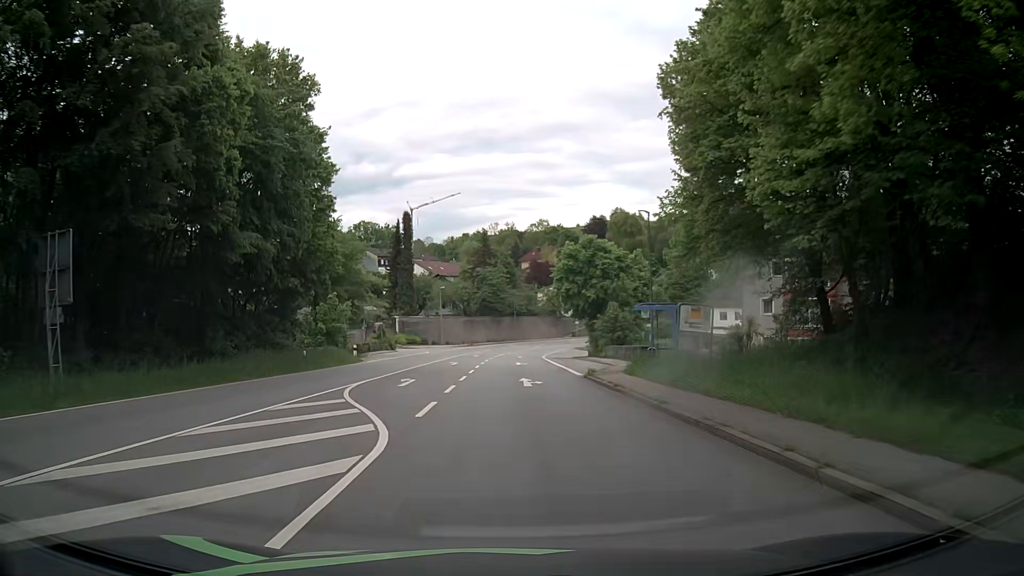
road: primary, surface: asphalt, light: Day
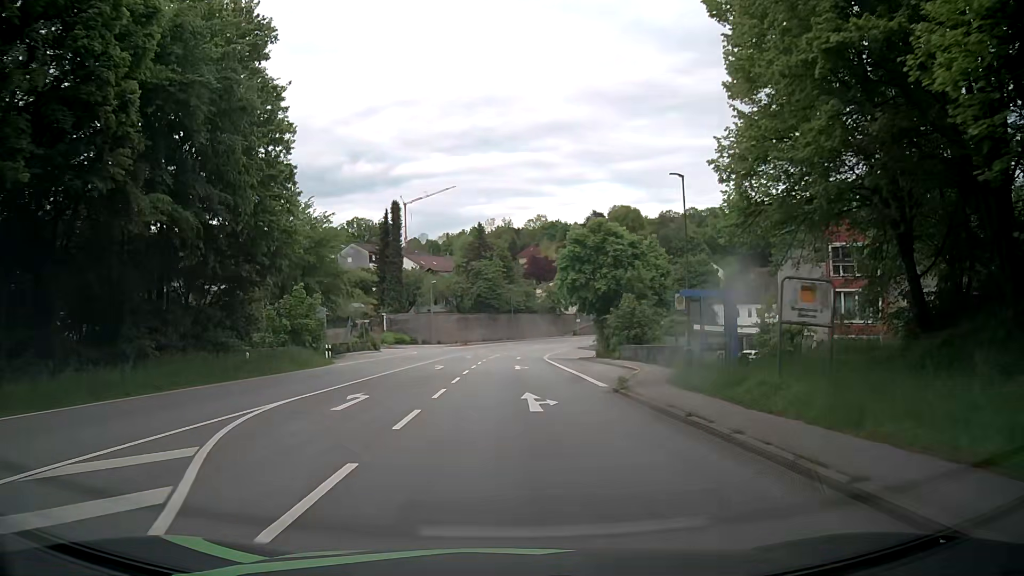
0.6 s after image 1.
(0.0, +7.9) m; 0°
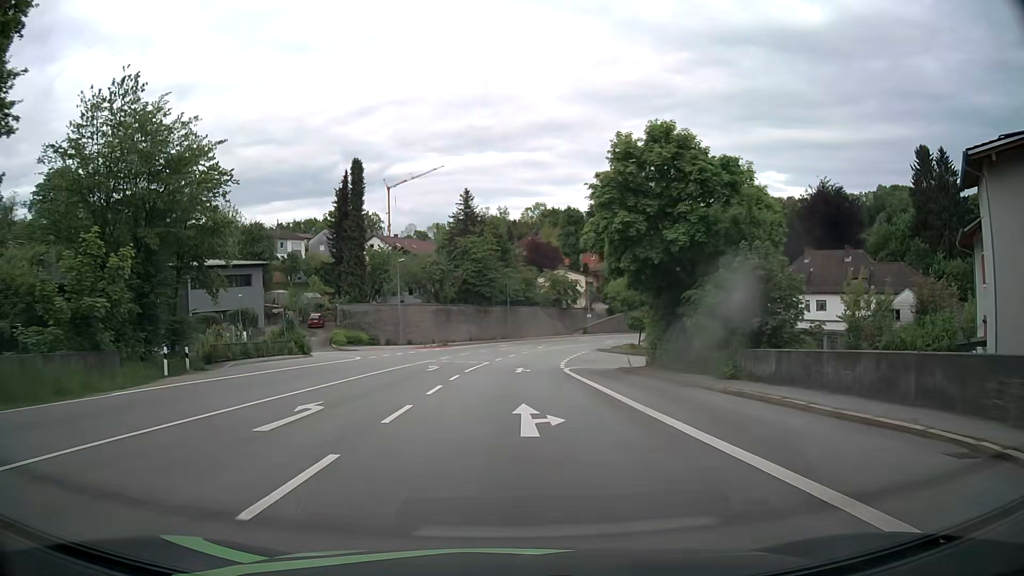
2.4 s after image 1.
(+0.2, +23.5) m; +1°
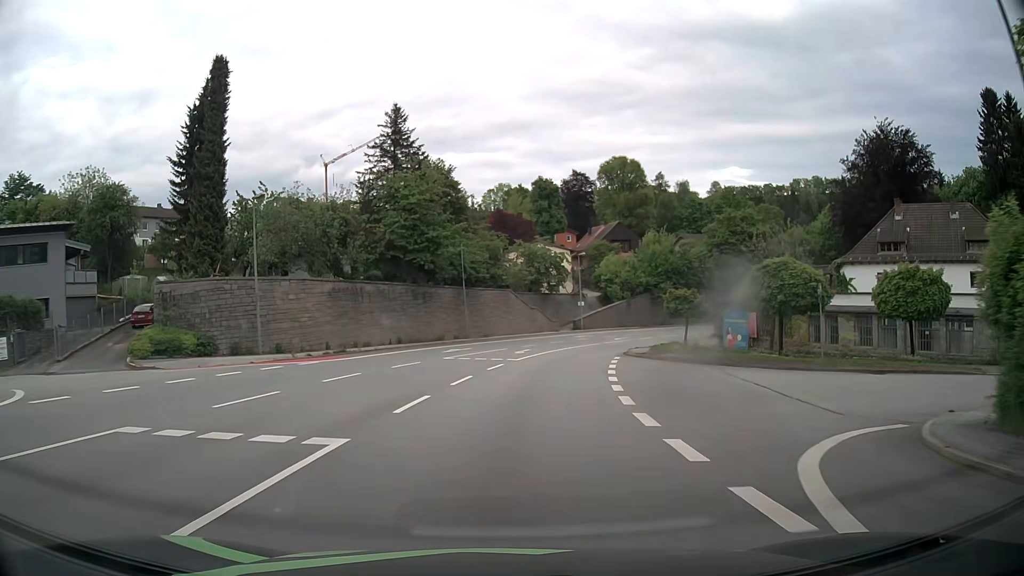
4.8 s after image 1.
(+0.1, +31.0) m; +3°
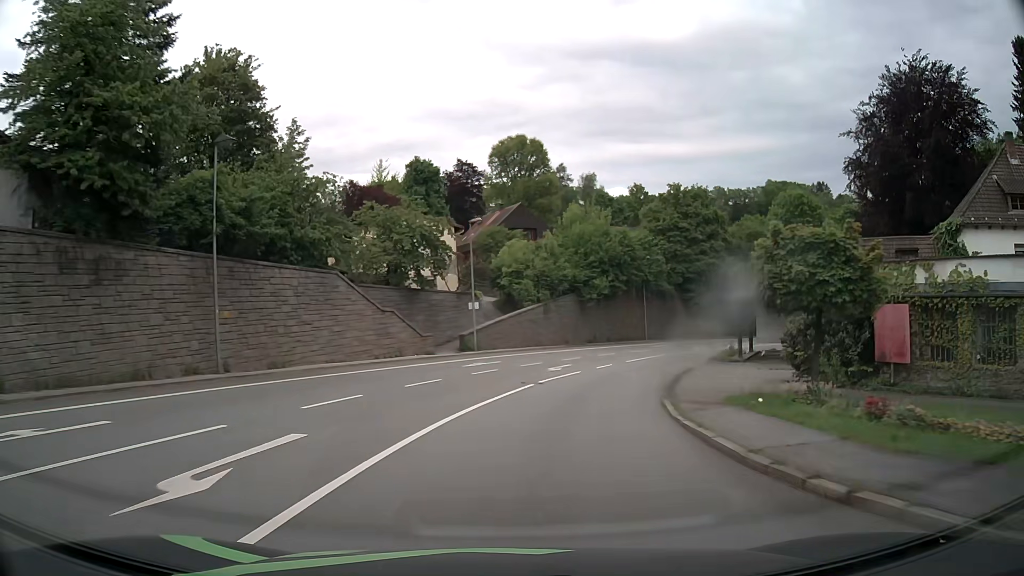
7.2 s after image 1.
(+2.1, +30.7) m; +9°
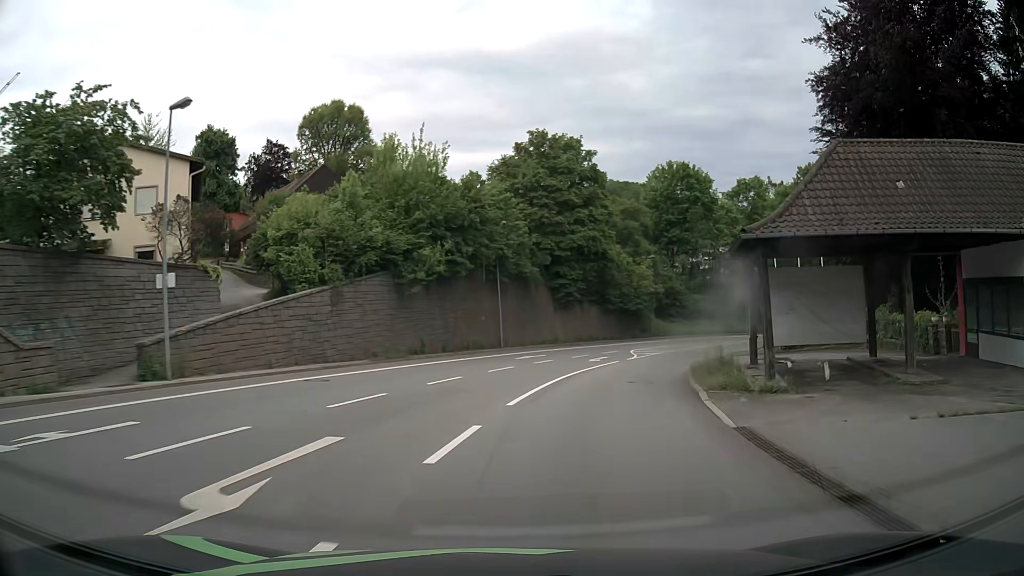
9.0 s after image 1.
(+2.6, +22.9) m; +13°
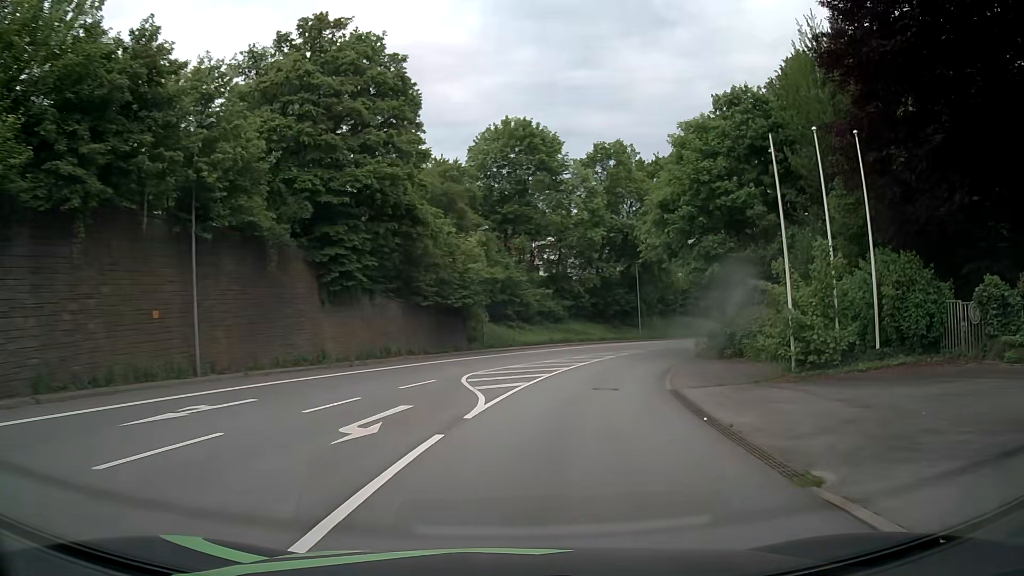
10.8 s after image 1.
(+3.6, +22.9) m; +17°
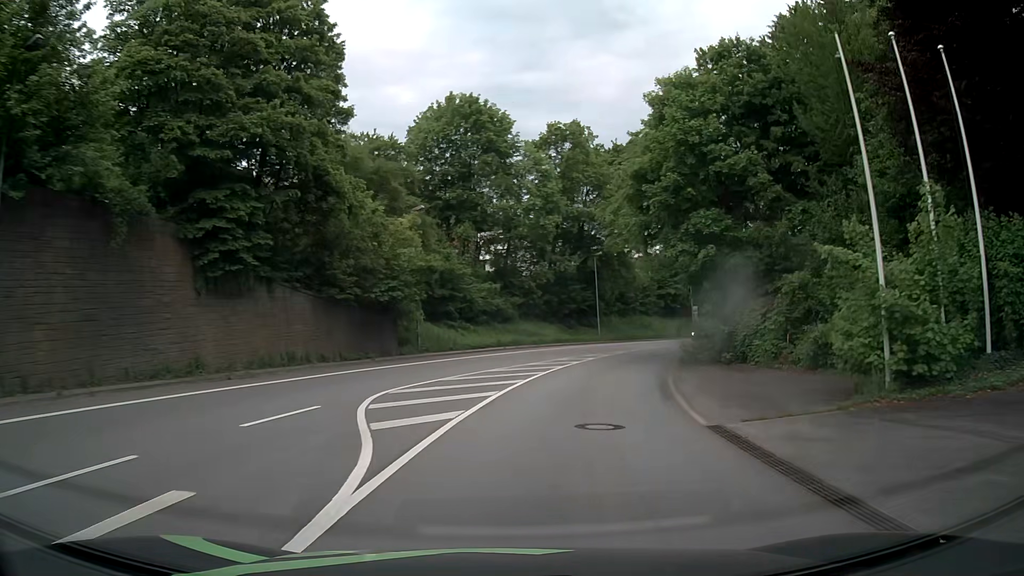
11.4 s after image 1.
(+0.3, +7.8) m; +4°
(+1, +10) (+2, +20) (+4, +30) (+8, +39) (+12, +48) (+17, +57) (+22, +65) (+28, +73) (+34, +81) (+41, +89) m
